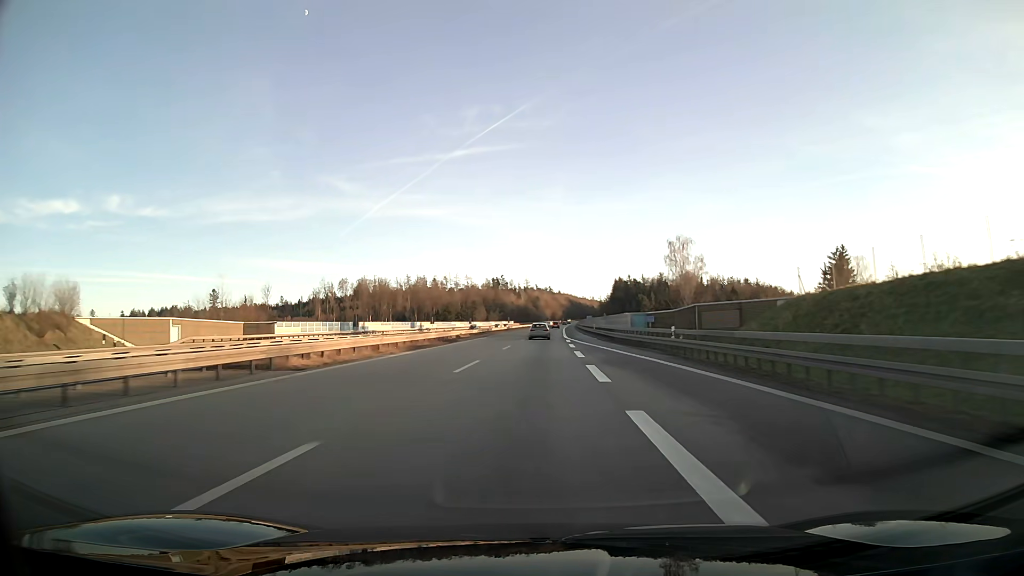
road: motorway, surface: asphalt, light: Day
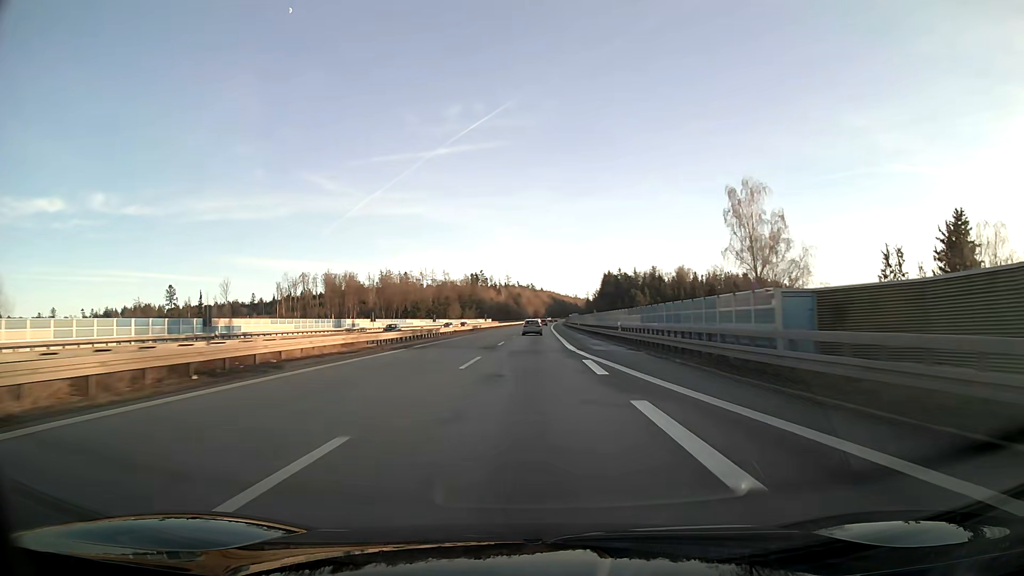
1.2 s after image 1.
(+0.5, +35.5) m; +1°
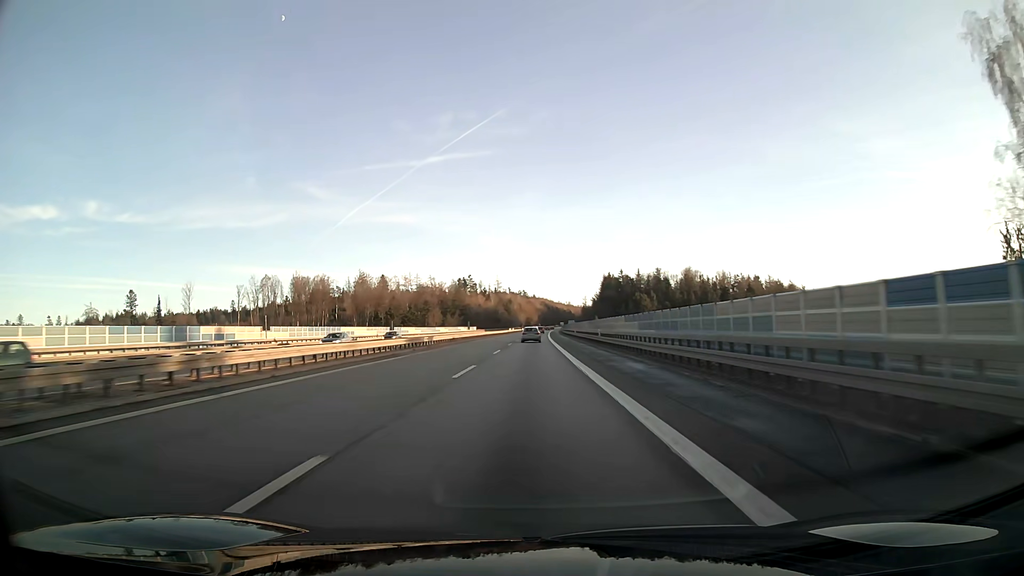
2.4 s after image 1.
(+0.2, +36.7) m; +1°
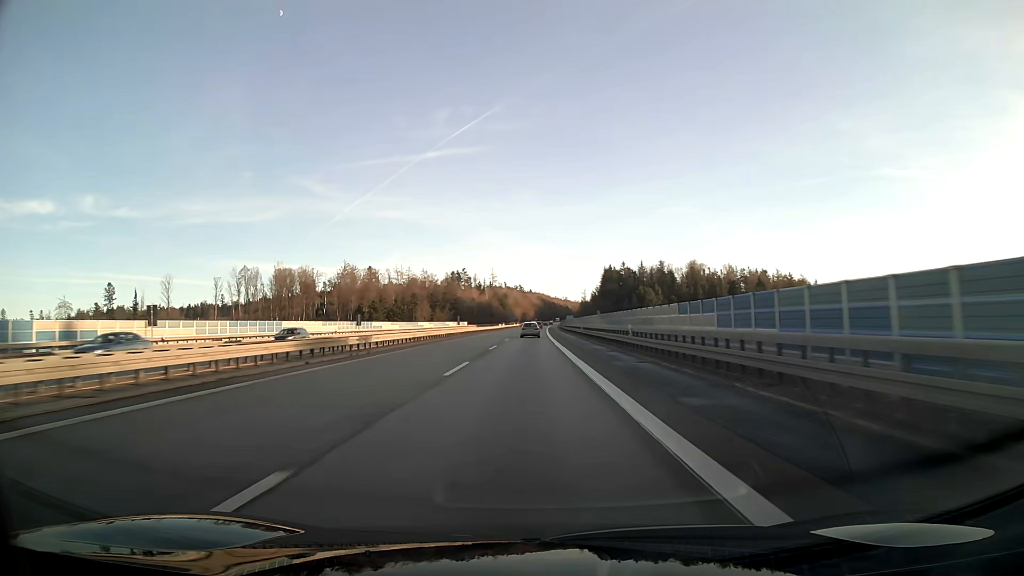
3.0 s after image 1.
(0.0, +18.7) m; 0°
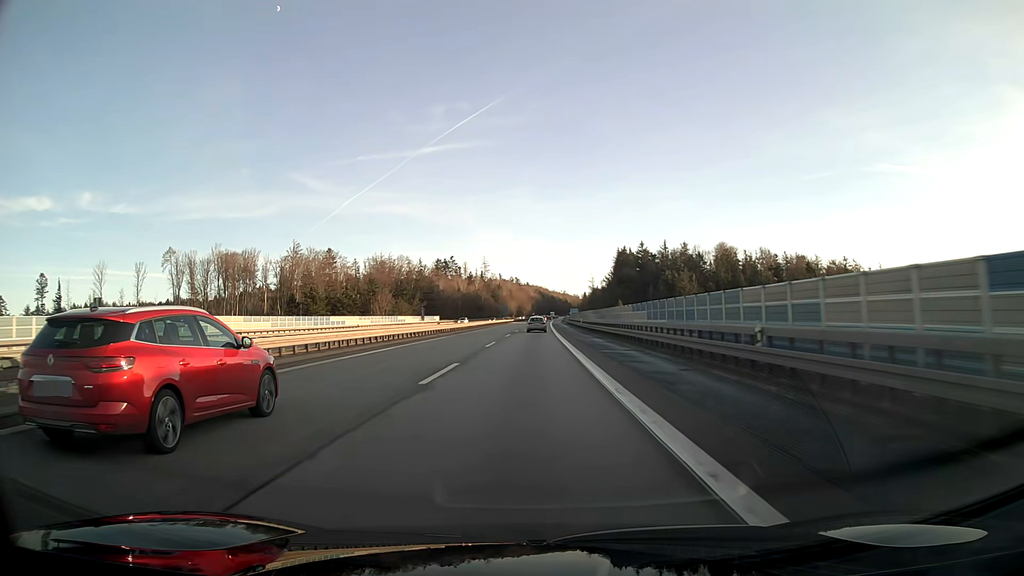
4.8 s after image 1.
(+0.1, +57.3) m; 0°
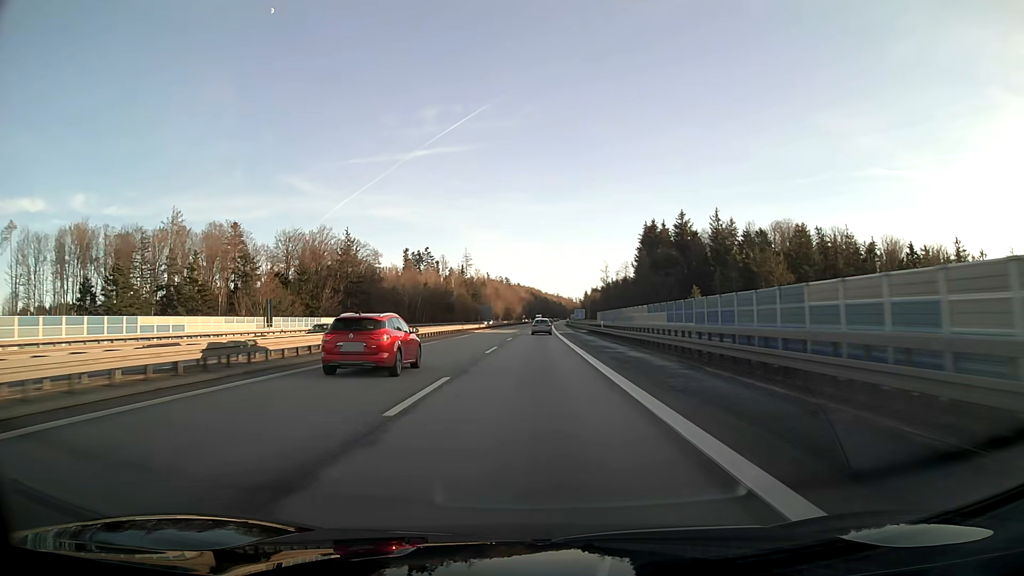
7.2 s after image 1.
(+0.5, +75.4) m; +1°
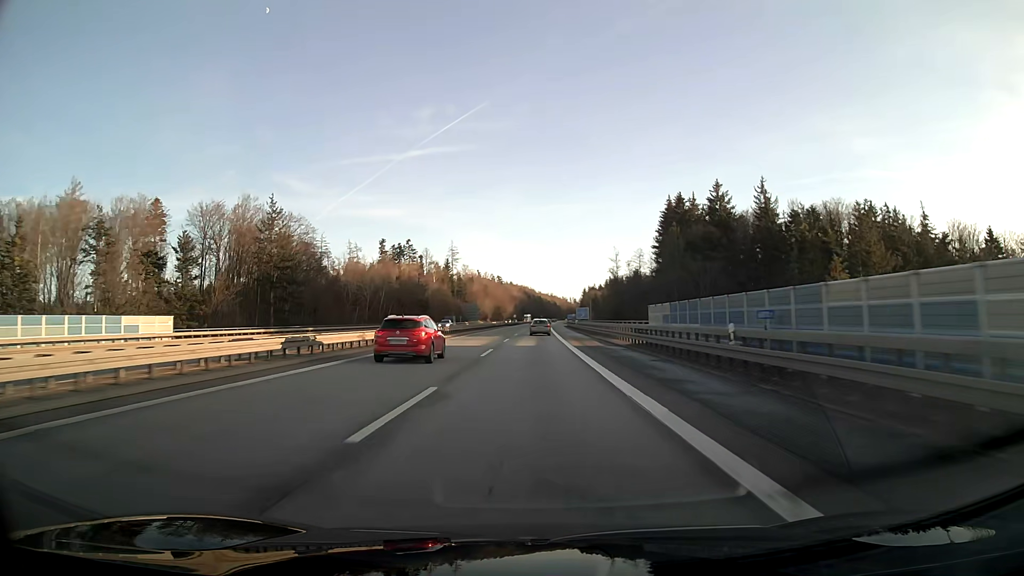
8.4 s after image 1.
(+0.2, +37.3) m; 0°
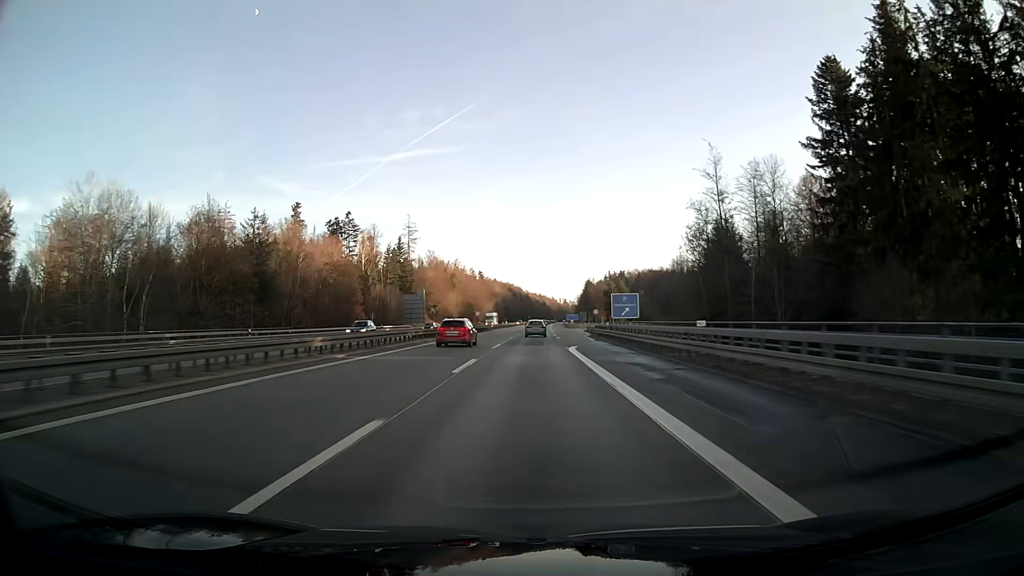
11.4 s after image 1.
(+0.8, +92.6) m; +1°
